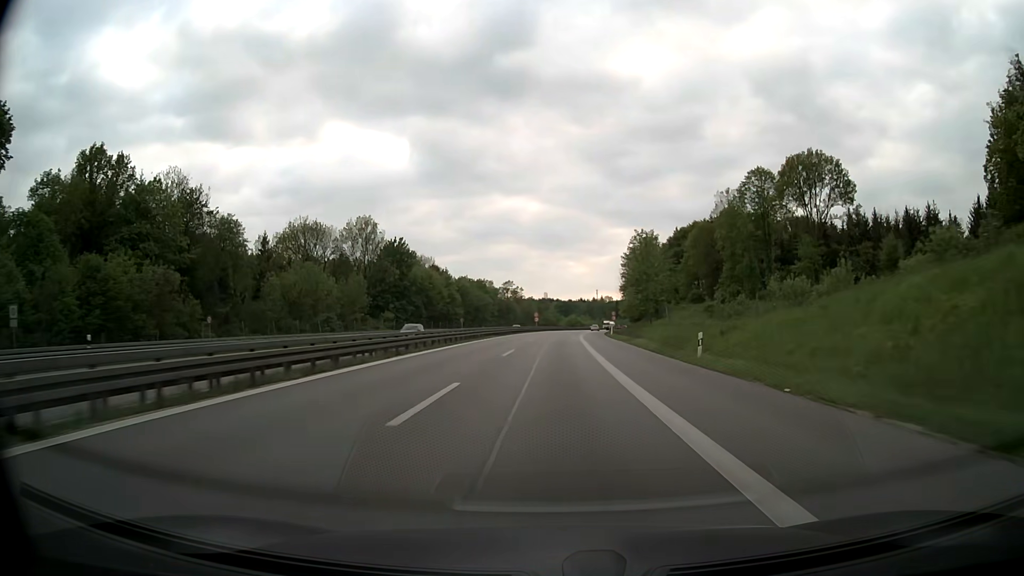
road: motorway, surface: asphalt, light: Day
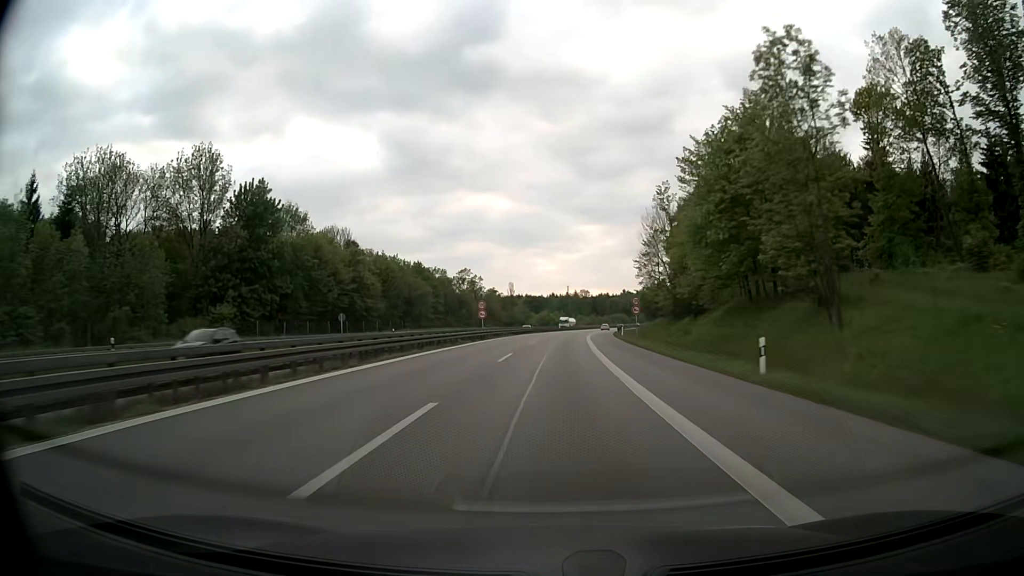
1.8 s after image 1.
(+1.1, +57.4) m; +3°
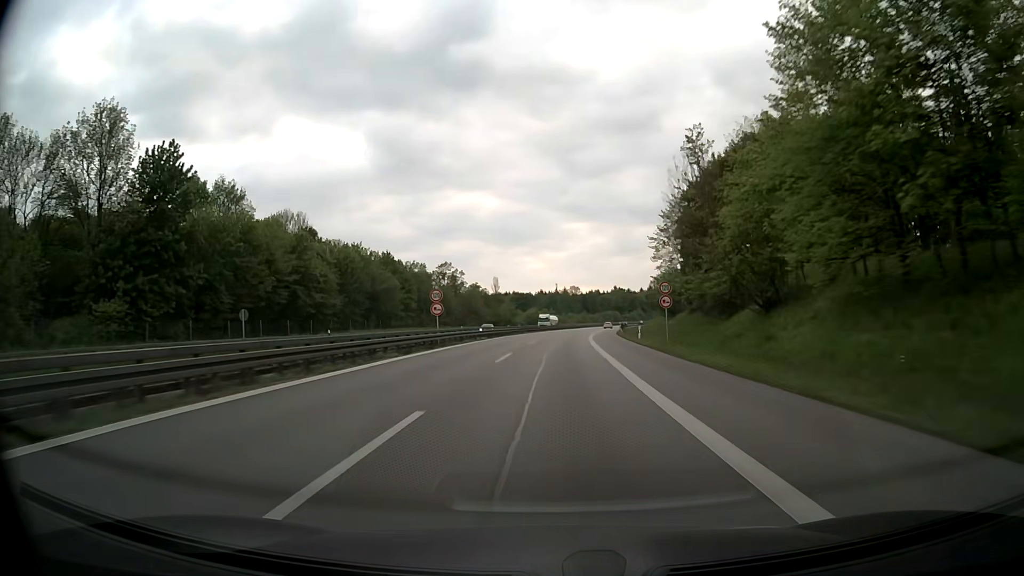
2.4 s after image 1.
(+0.1, +19.1) m; +1°
